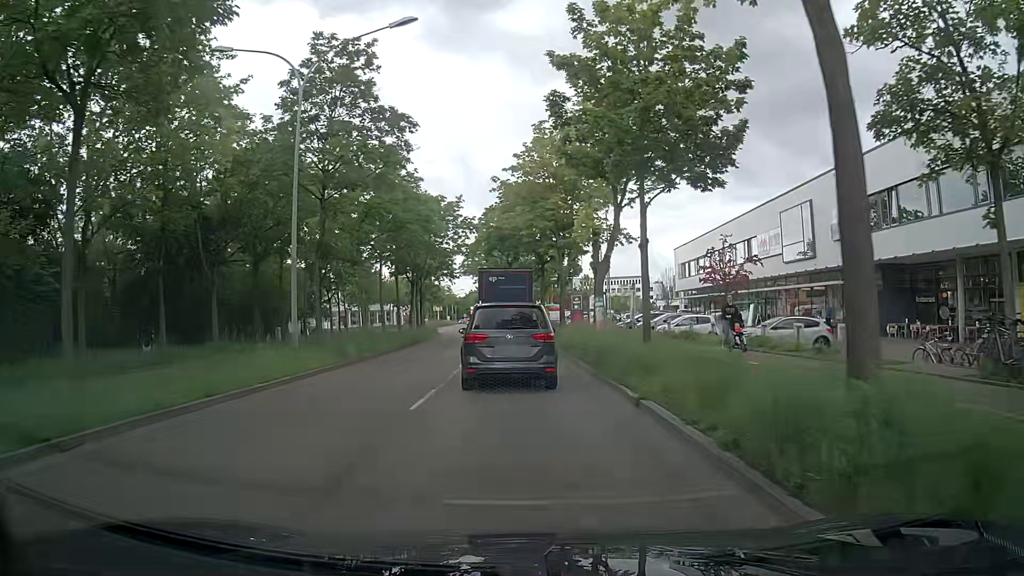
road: primary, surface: asphalt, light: Day
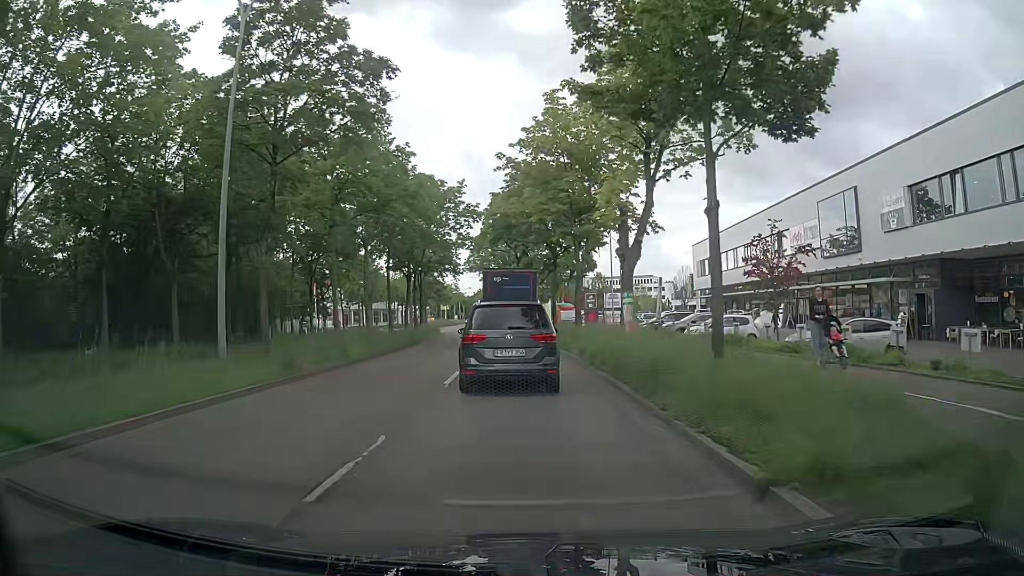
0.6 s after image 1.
(0.0, +5.2) m; -1°
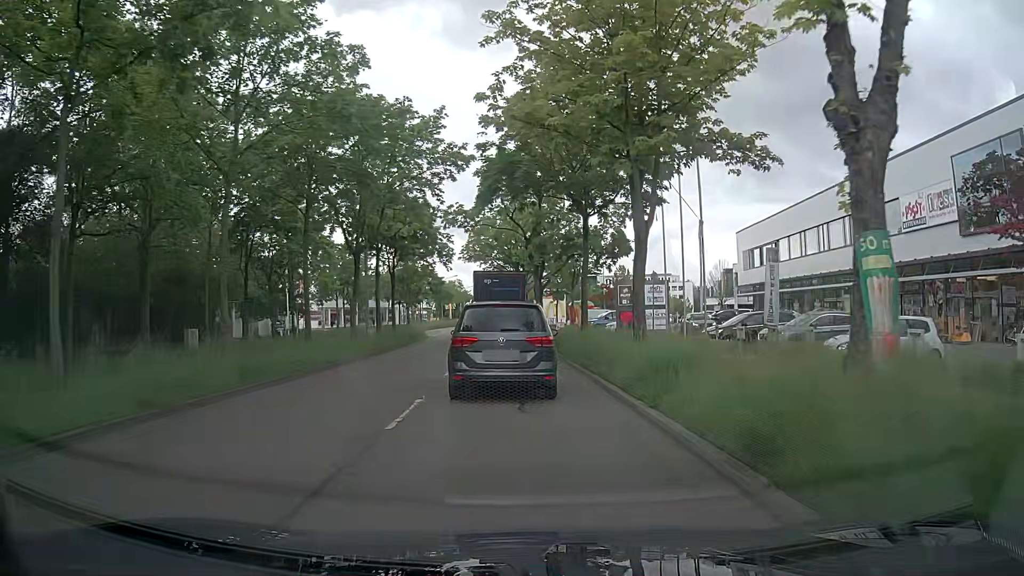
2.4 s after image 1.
(+0.2, +14.8) m; +1°
